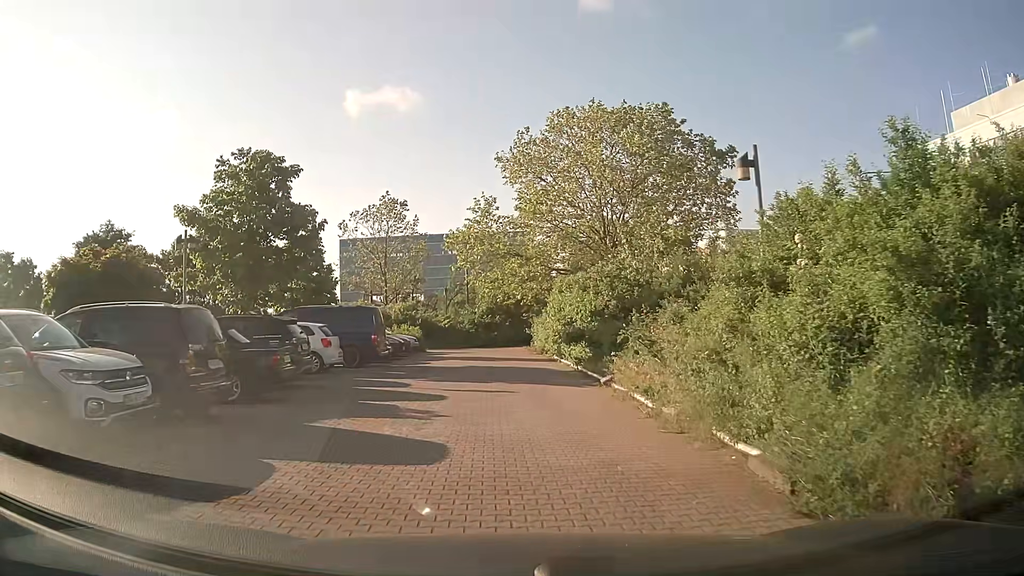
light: Day
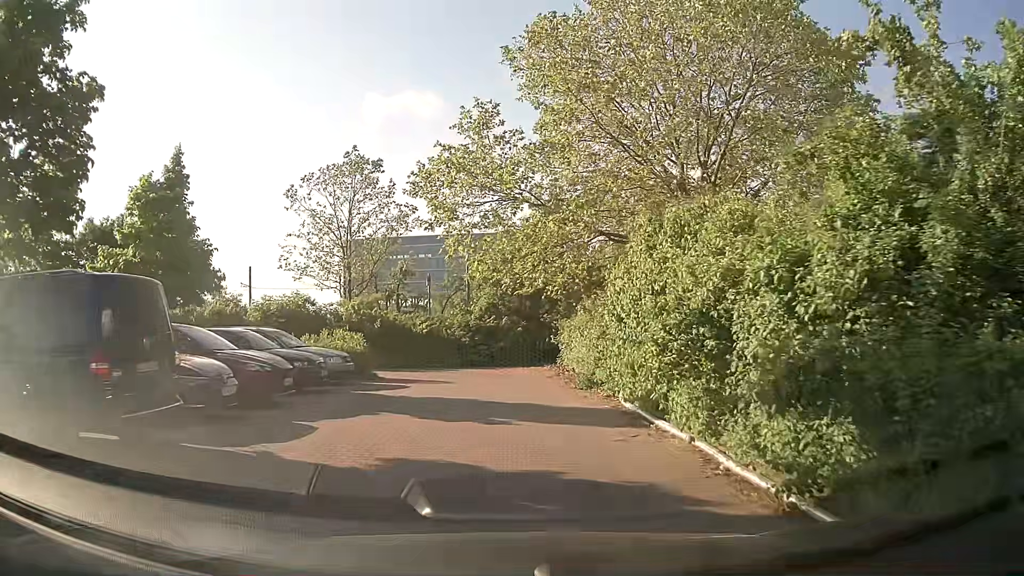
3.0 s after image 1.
(-0.2, +15.3) m; -2°
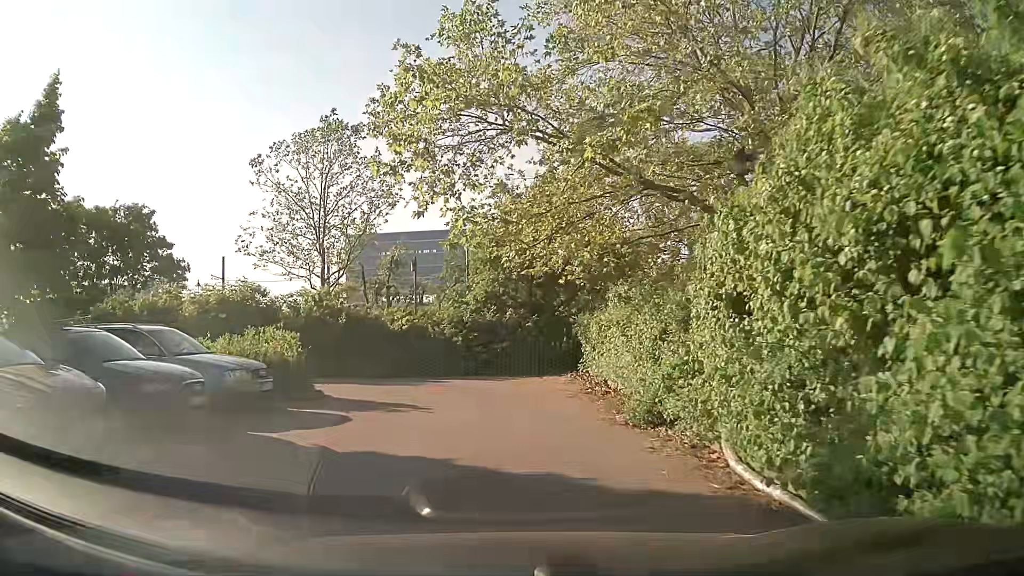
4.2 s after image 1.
(0.0, +6.4) m; -1°
